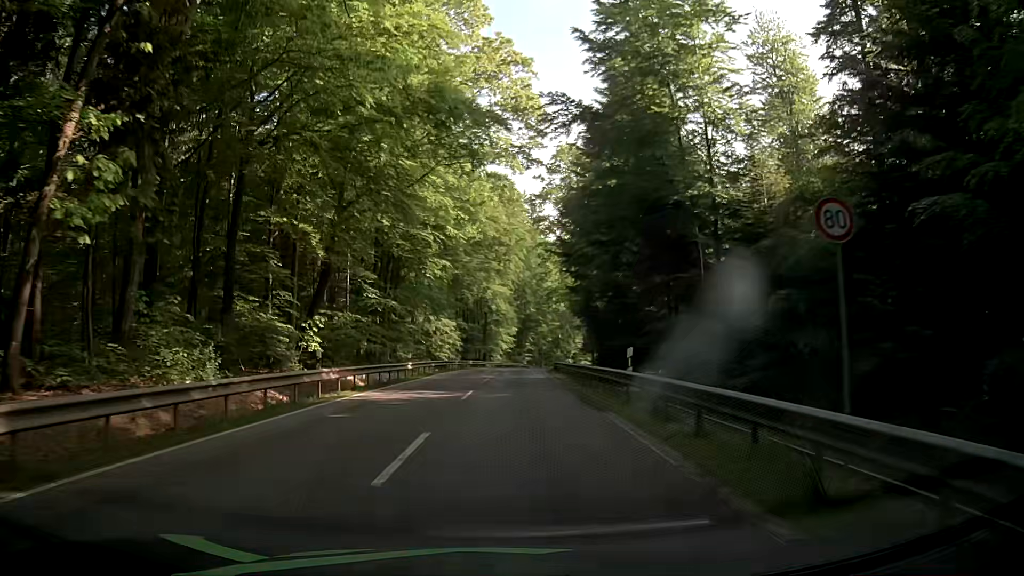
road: secondary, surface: asphalt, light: Day
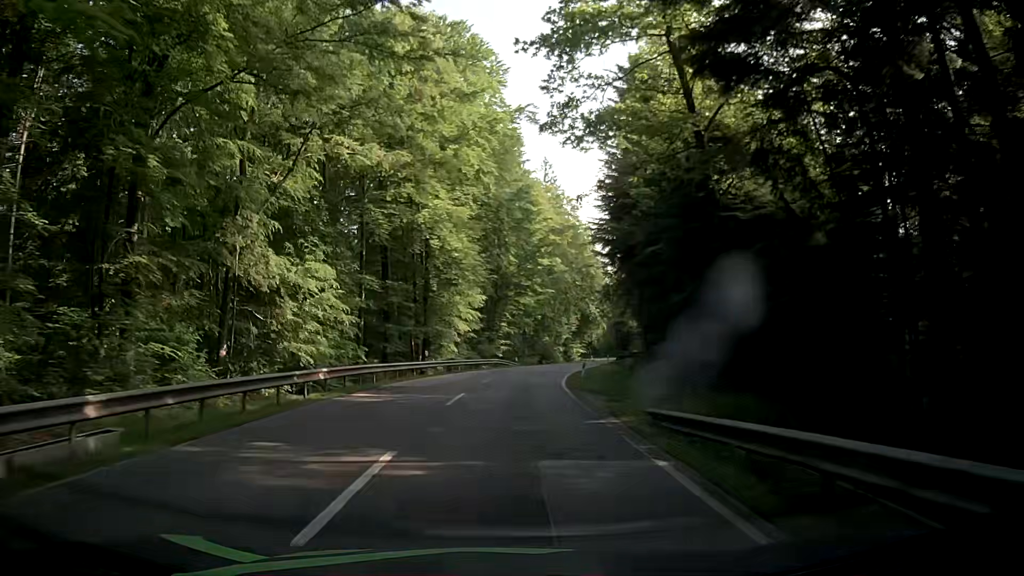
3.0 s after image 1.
(+1.1, +46.6) m; +2°
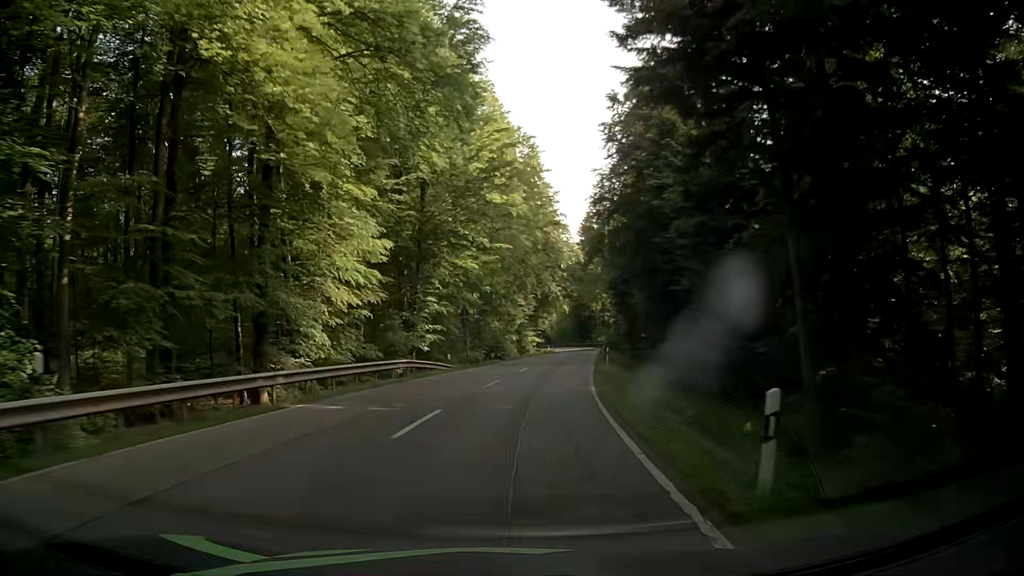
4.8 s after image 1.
(+1.1, +28.0) m; +5°
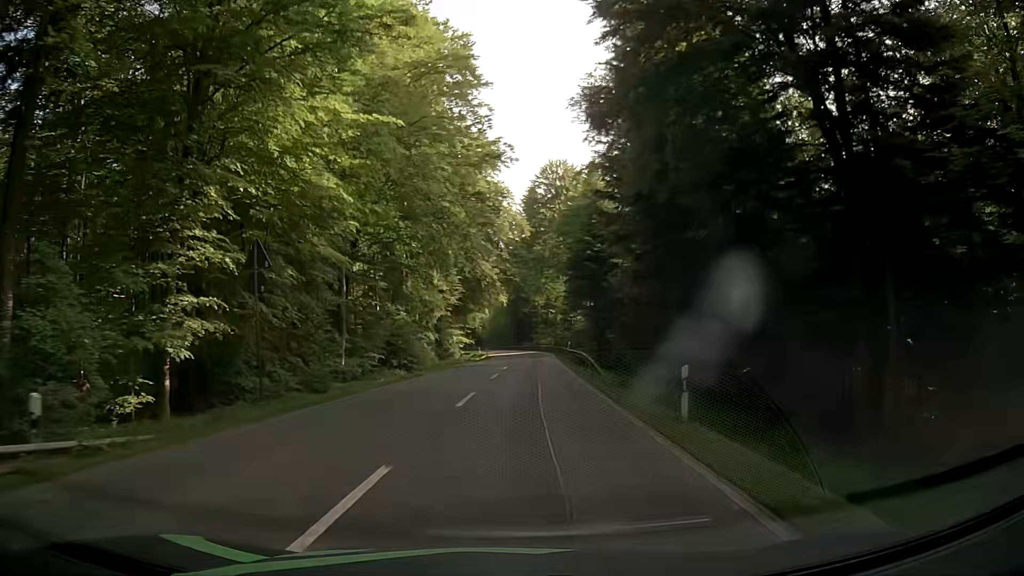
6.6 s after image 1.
(+1.8, +27.9) m; +6°
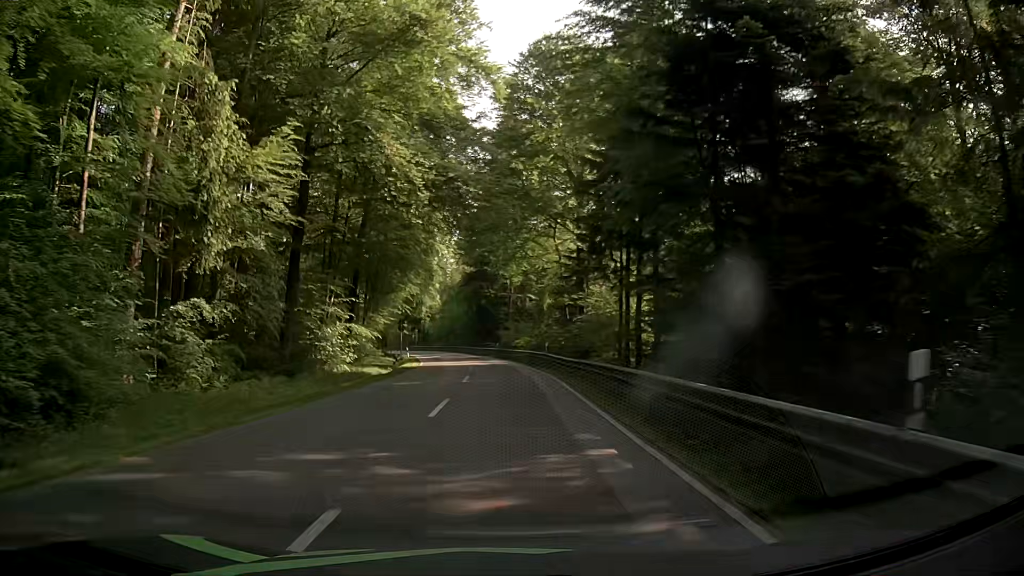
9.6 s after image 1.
(+2.2, +46.1) m; +3°
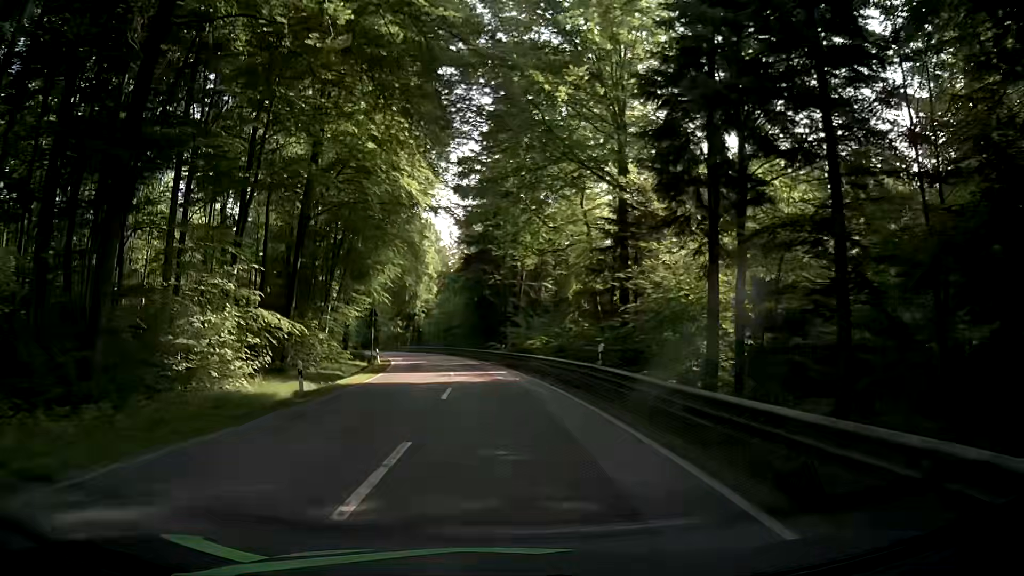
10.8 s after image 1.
(+0.2, +18.4) m; 0°
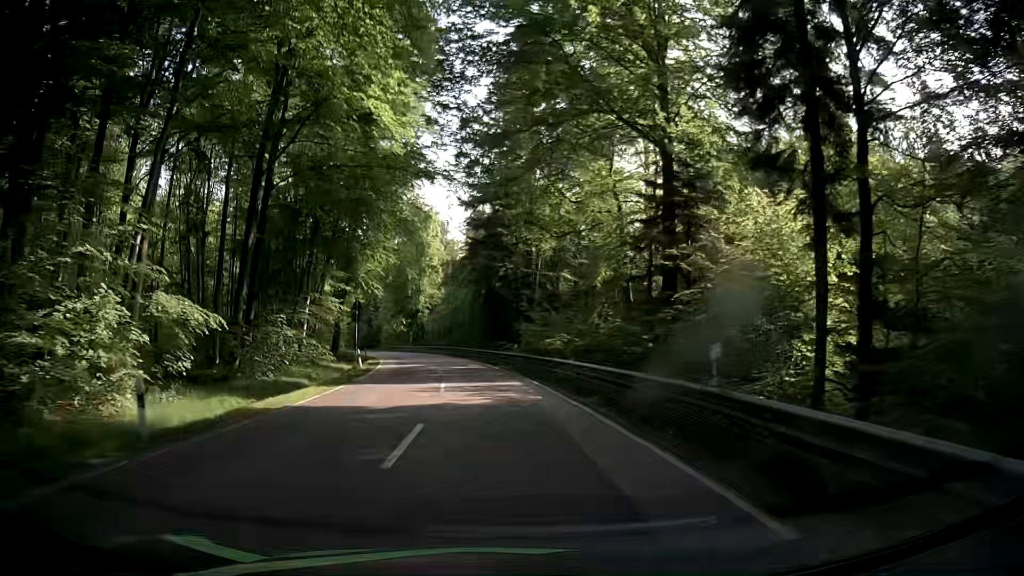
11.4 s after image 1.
(0.0, +9.2) m; 0°
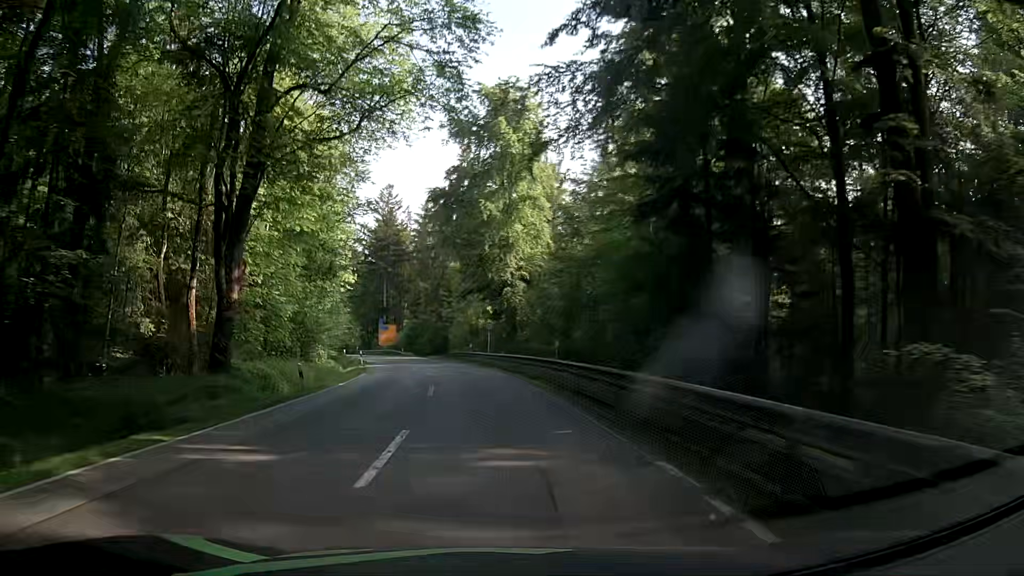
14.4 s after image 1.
(-3.8, +45.5) m; -10°
(0, +10) (-1, +20) (-2, +30) (-3, +40) (-5, +50) (-8, +59) (-10, +69) (-13, +79) (-16, +88) (-20, +97) m
